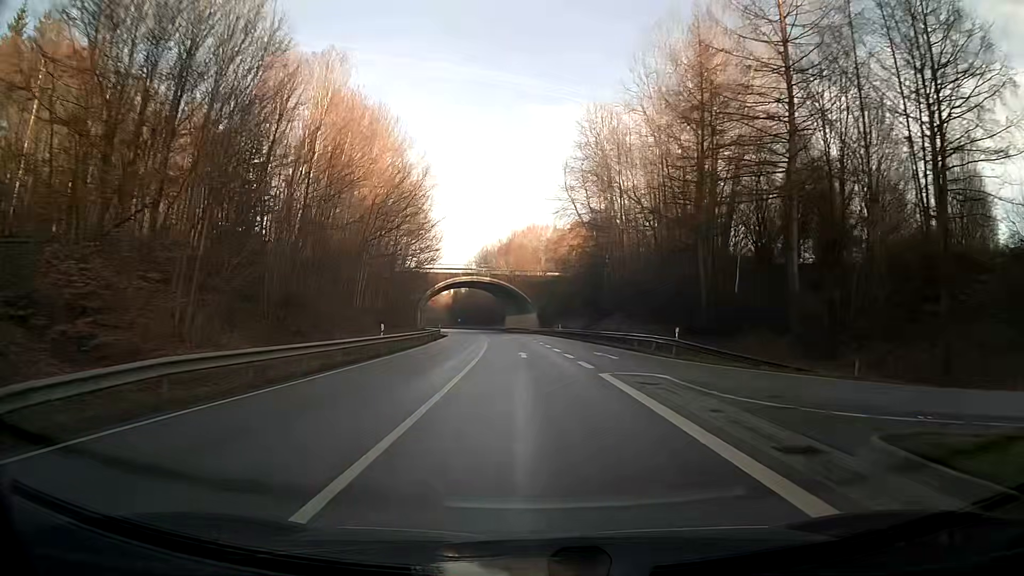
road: primary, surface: asphalt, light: Day
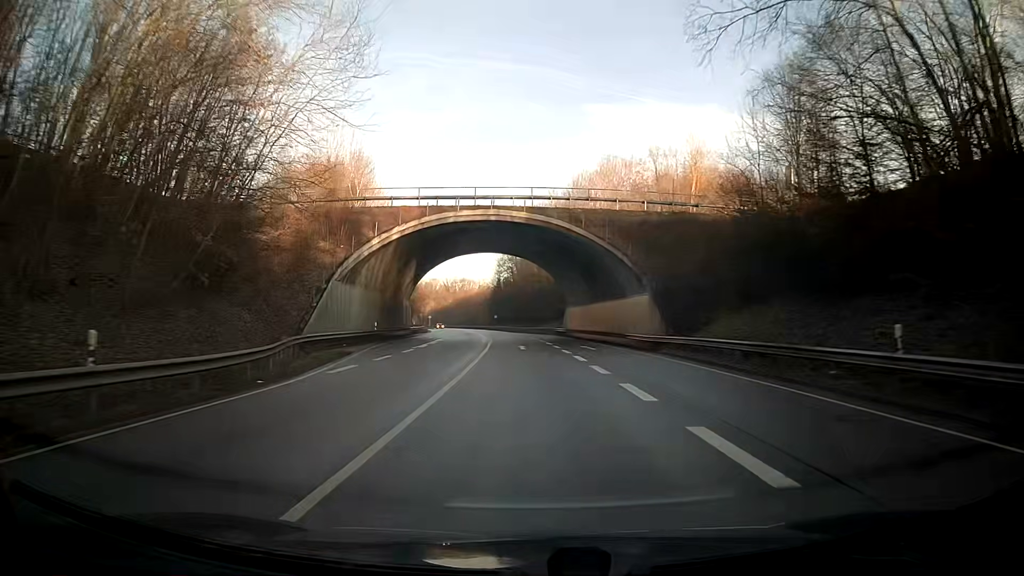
(-2.7, +62.7) m; -5°
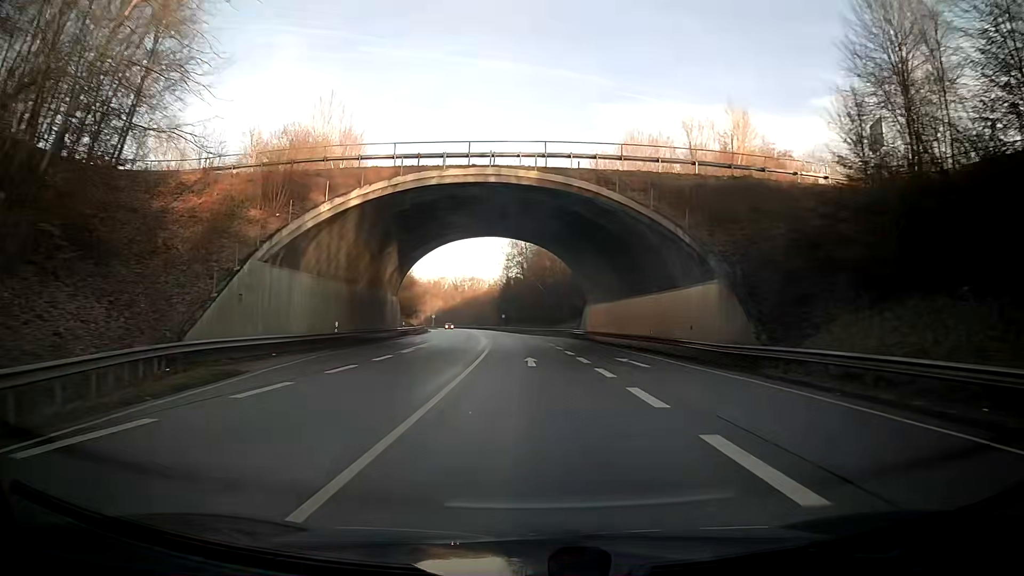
(-0.1, +12.6) m; -1°
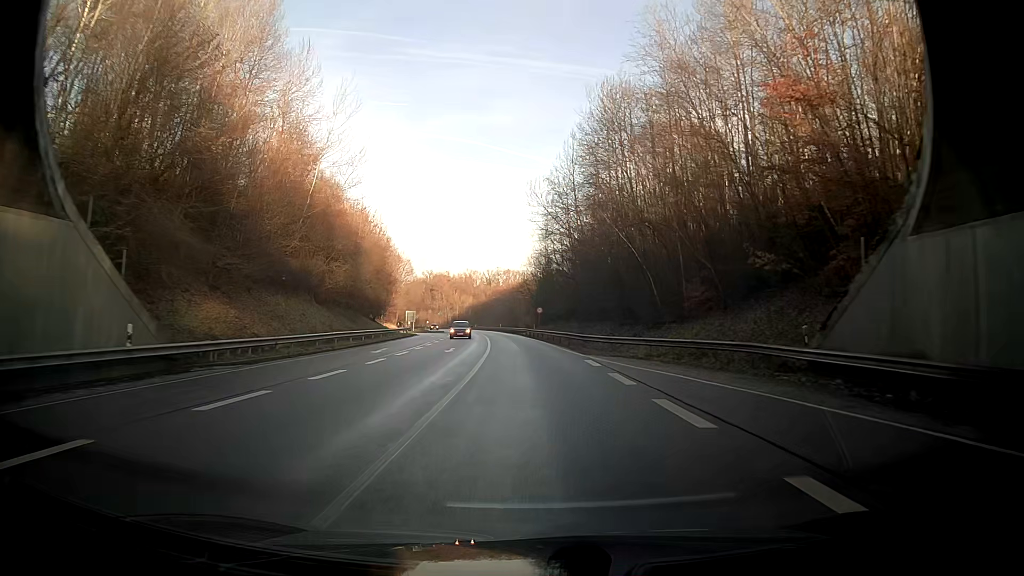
(-1.2, +50.2) m; -3°
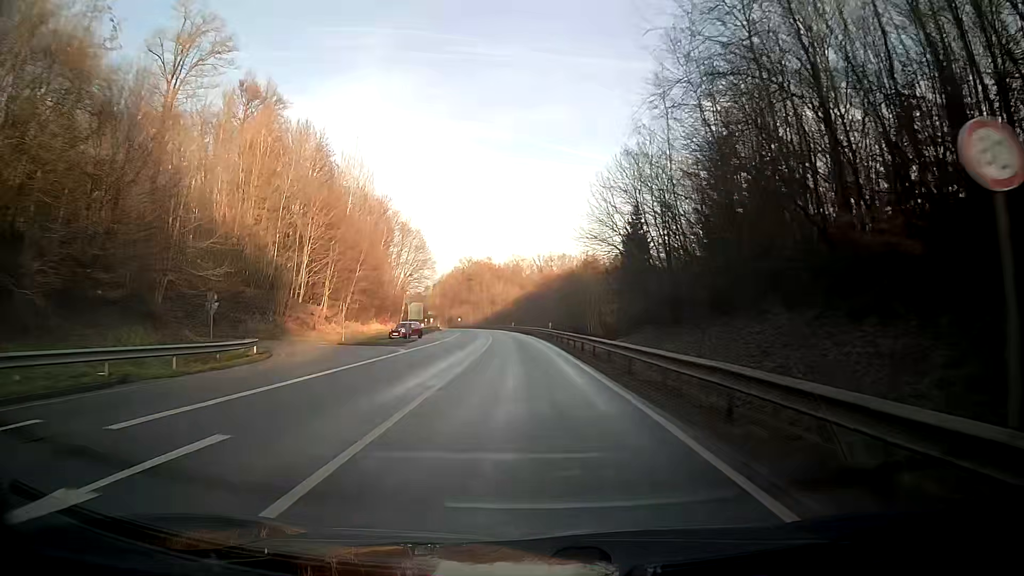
(-3.1, +62.7) m; -6°
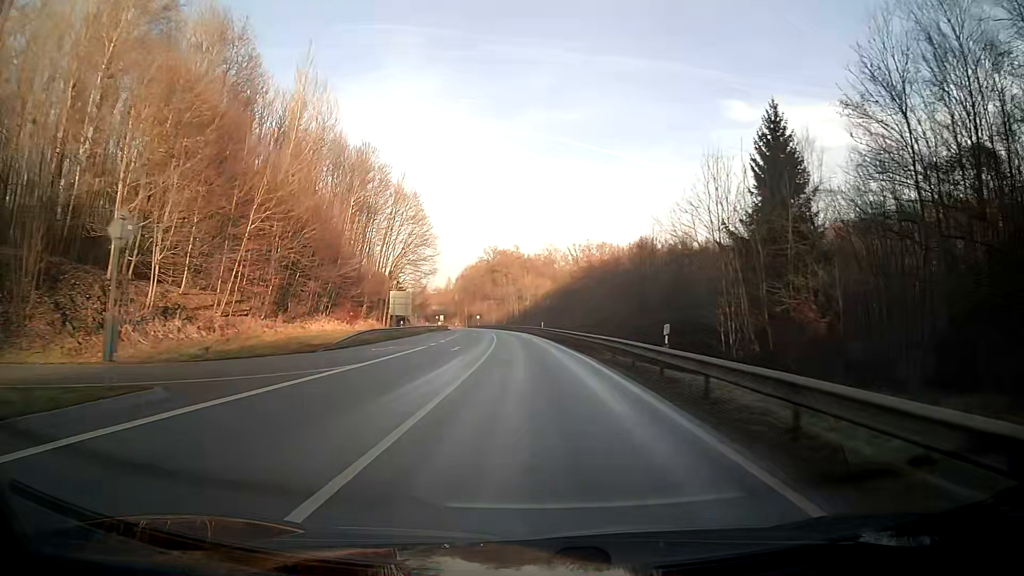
(-1.0, +37.7) m; -3°
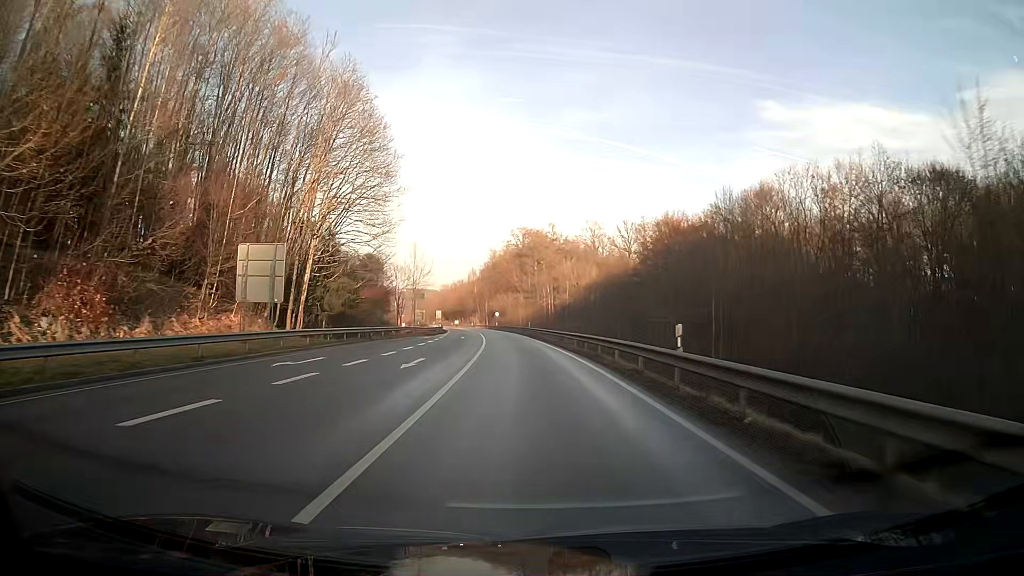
(-1.1, +50.2) m; -3°
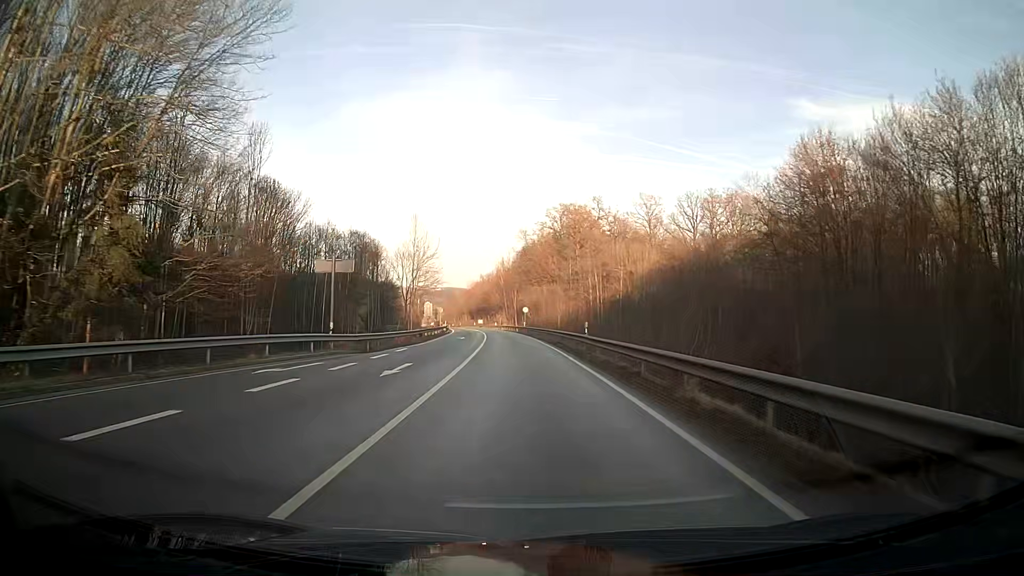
(-1.1, +37.6) m; -3°
